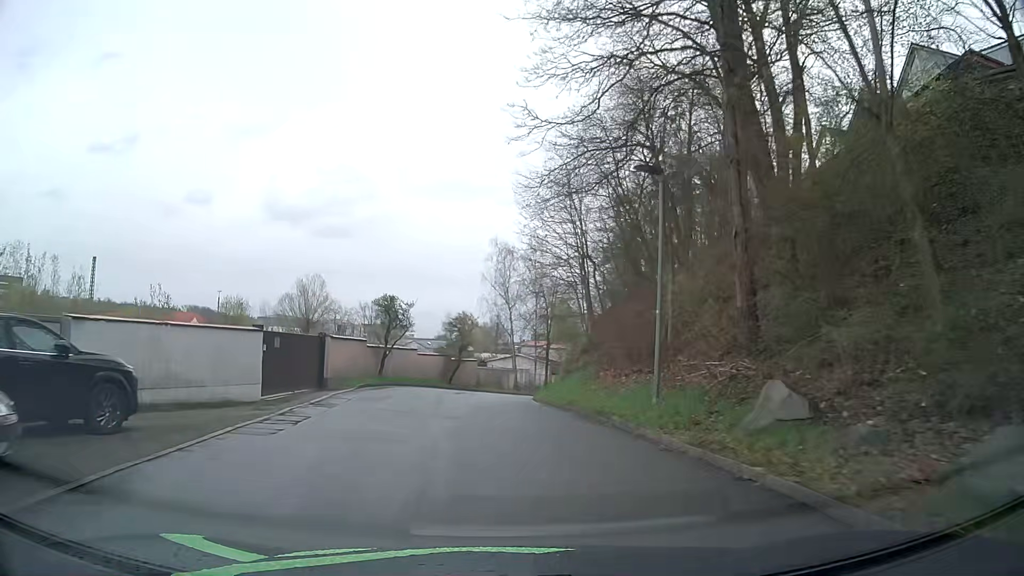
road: residential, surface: asphalt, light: Day
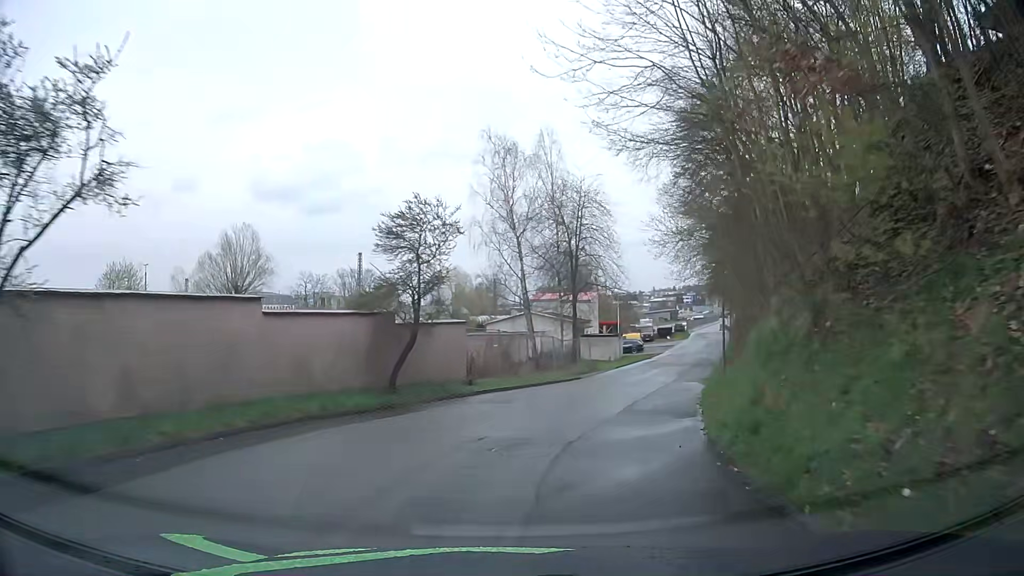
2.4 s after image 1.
(-1.2, +26.5) m; -1°
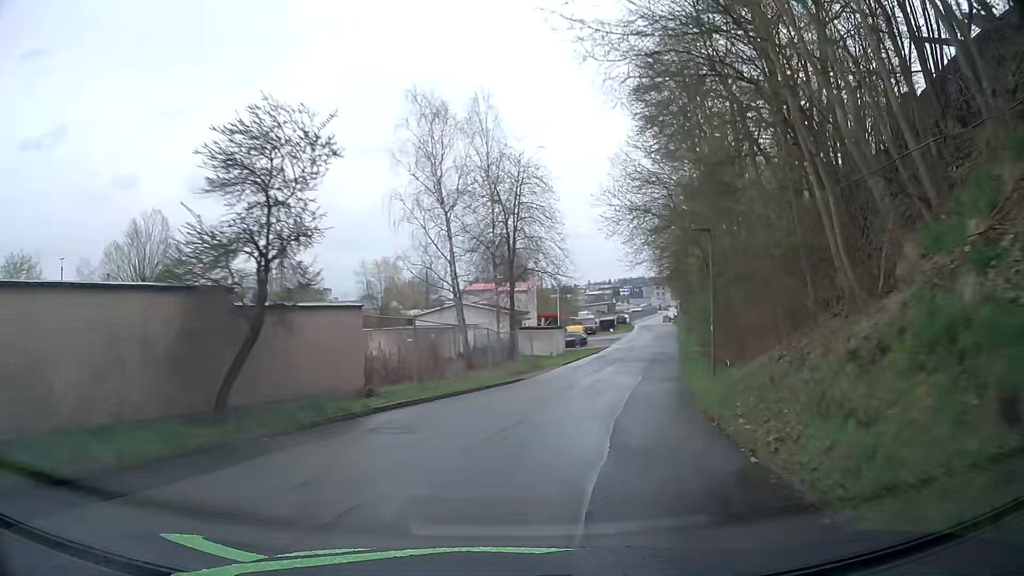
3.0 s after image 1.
(+0.3, +6.6) m; +5°
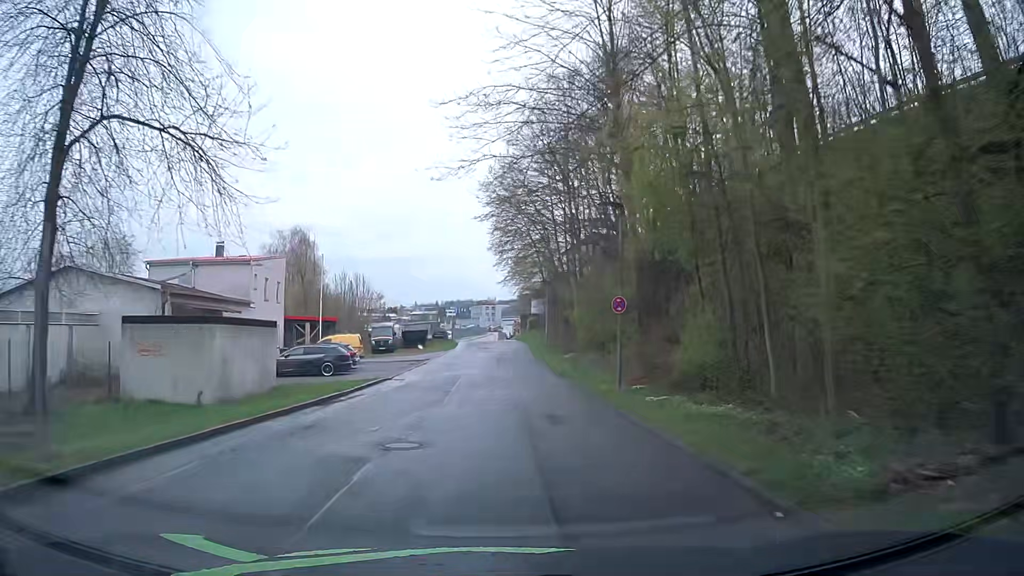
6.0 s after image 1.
(+7.3, +36.2) m; +15°
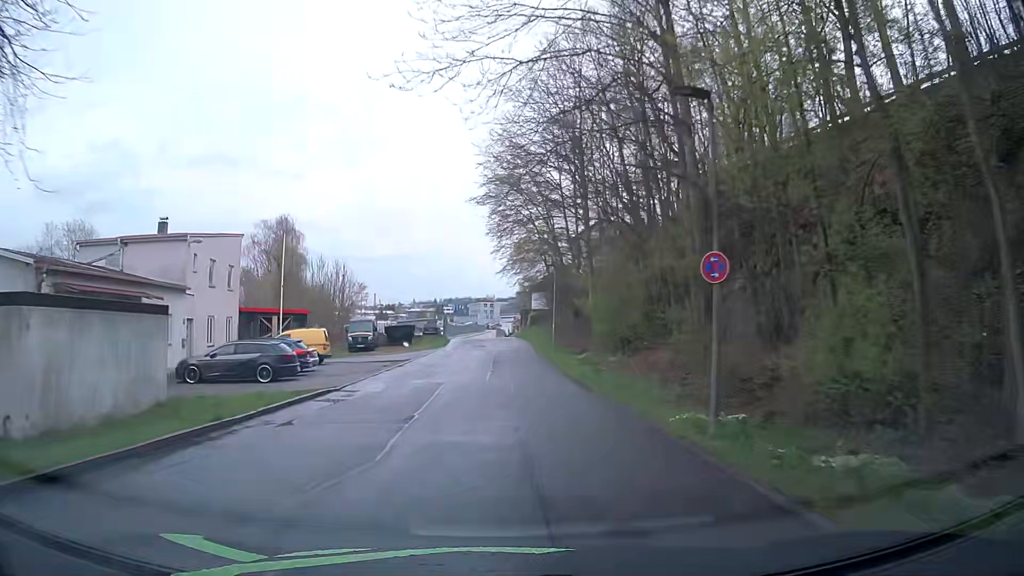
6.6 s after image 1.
(+0.1, +8.0) m; 0°
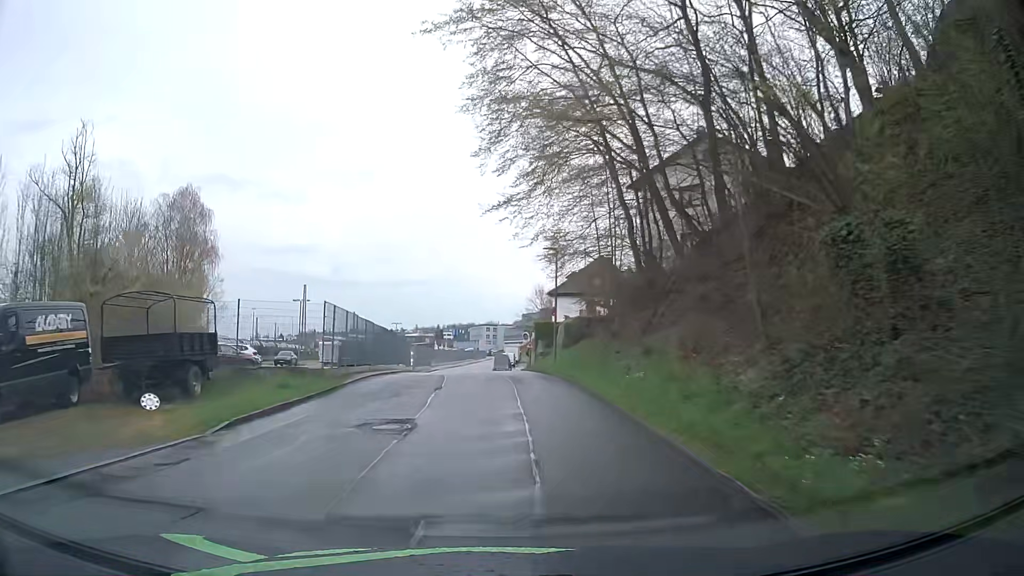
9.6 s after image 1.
(+0.2, +39.4) m; -1°
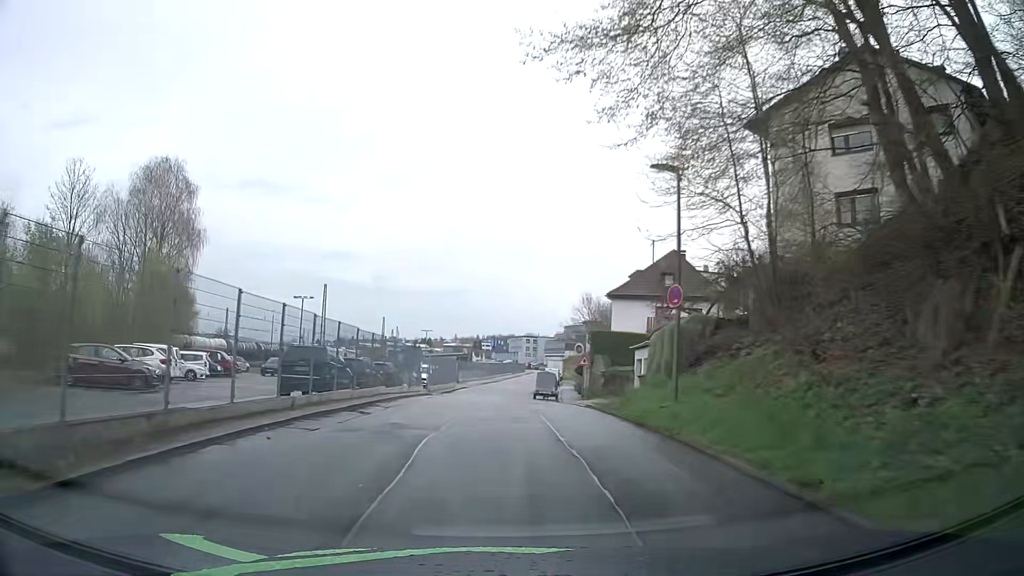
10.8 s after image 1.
(-0.2, +14.9) m; -3°
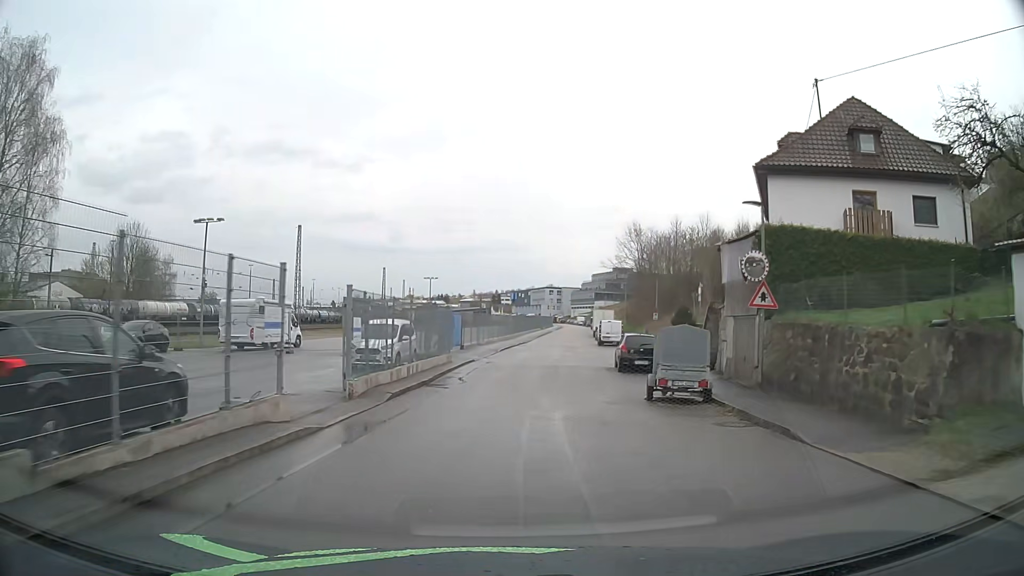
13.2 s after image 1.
(-1.2, +28.3) m; -1°
(0, +10) (0, +20) (+1, +30) (+2, +40) (+3, +50) (+4, +60) (+6, +70) (+7, +80) (+8, +90) (+9, +100) m
